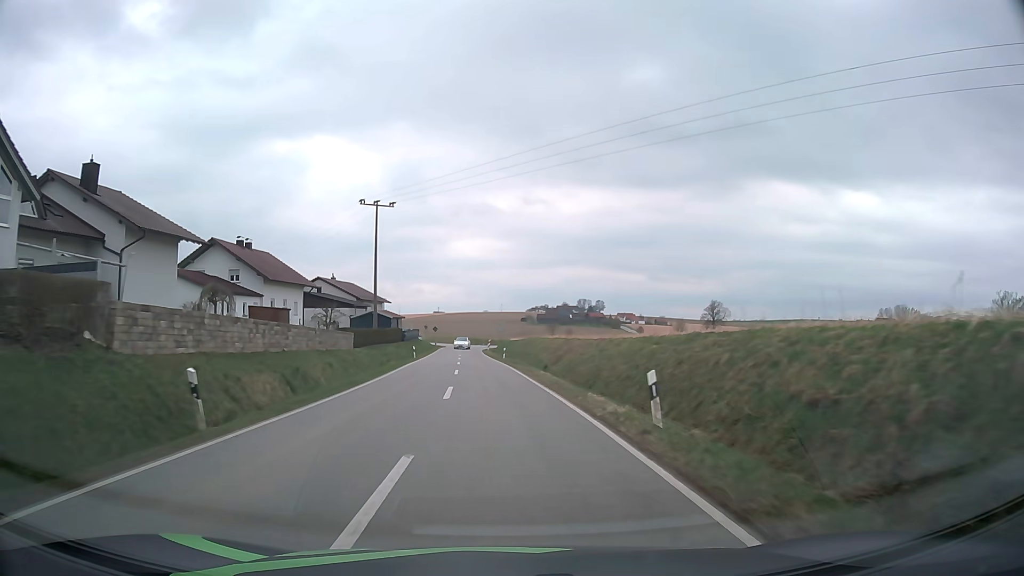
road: tertiary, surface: asphalt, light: Day
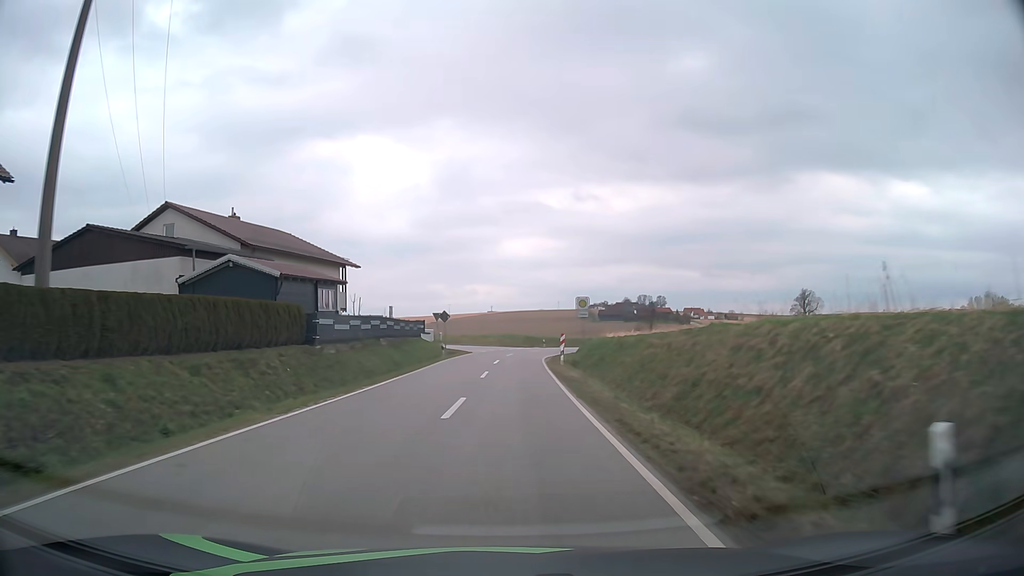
(-2.3, +51.6) m; -5°
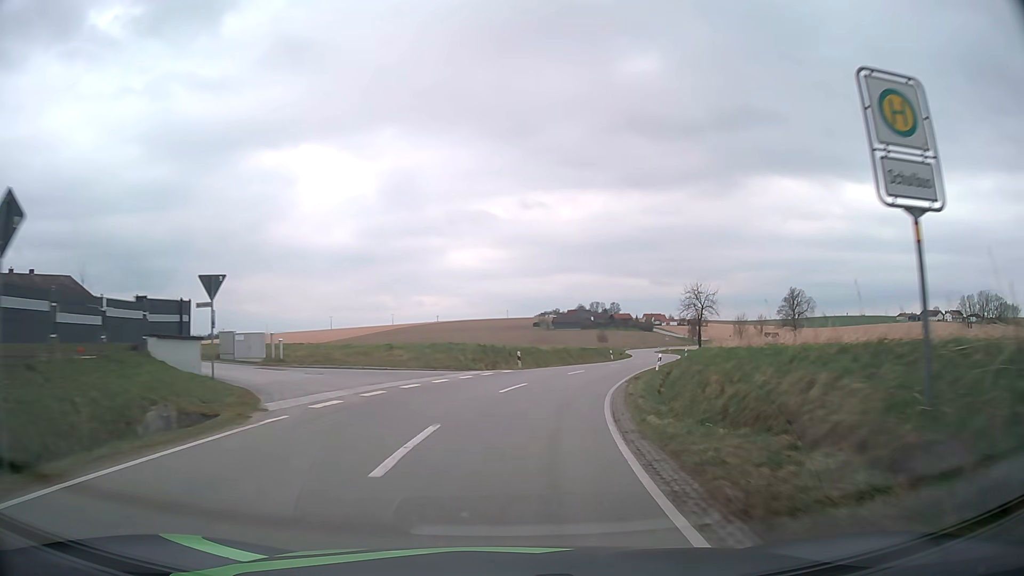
(+0.5, +40.0) m; +4°
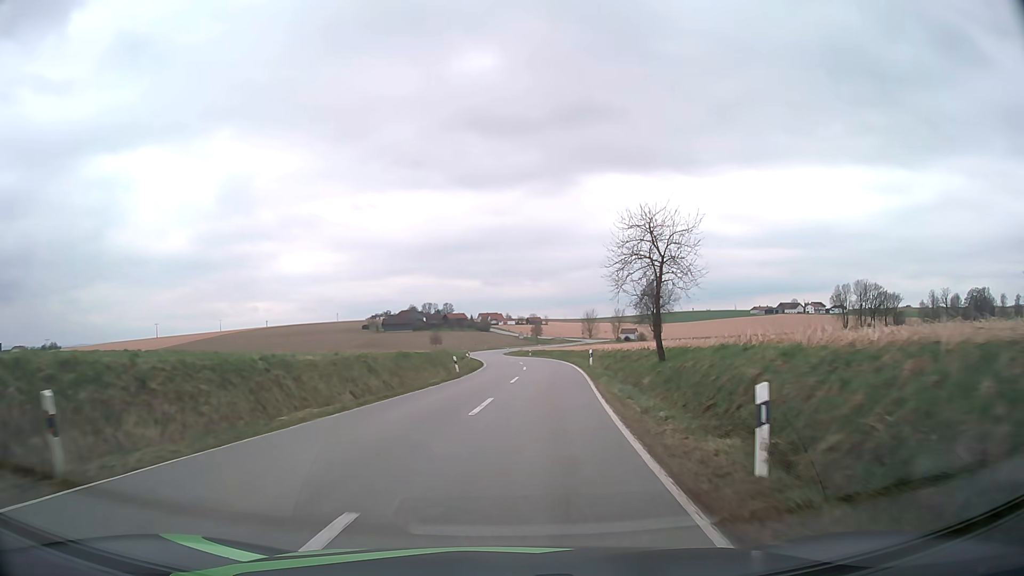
(+3.7, +28.7) m; +14°
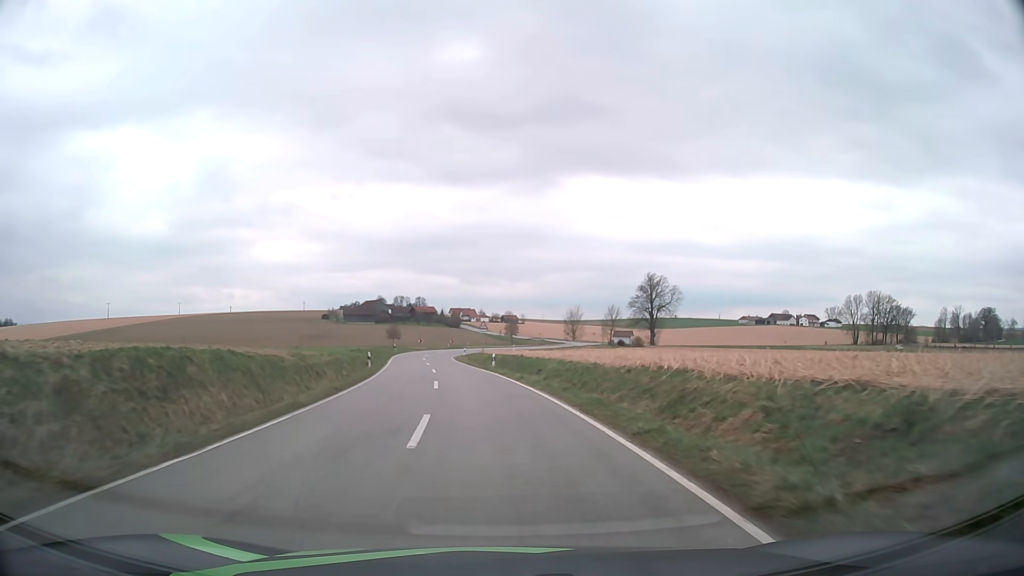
(+2.3, +40.0) m; +3°
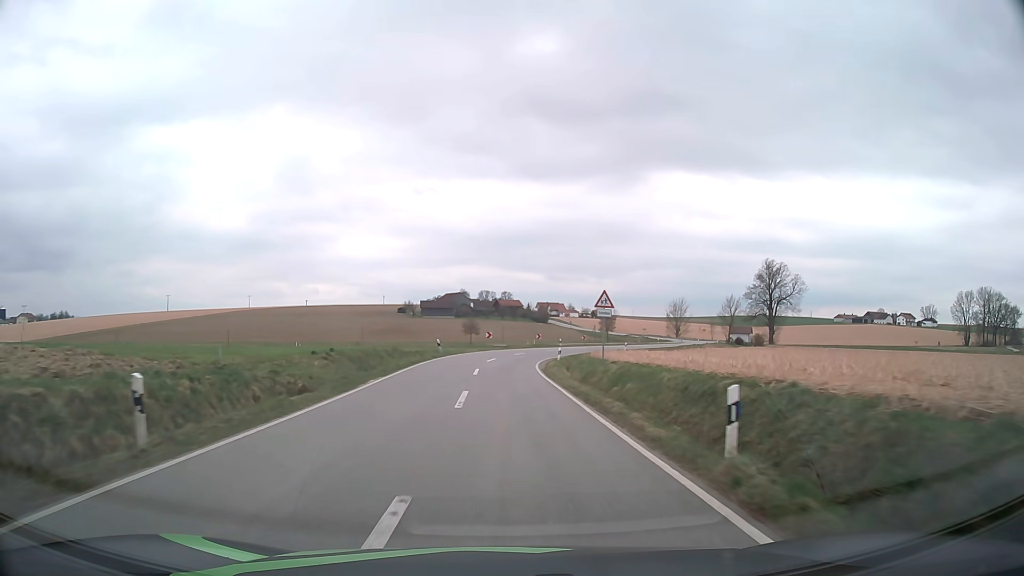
(-2.3, +31.2) m; -8°
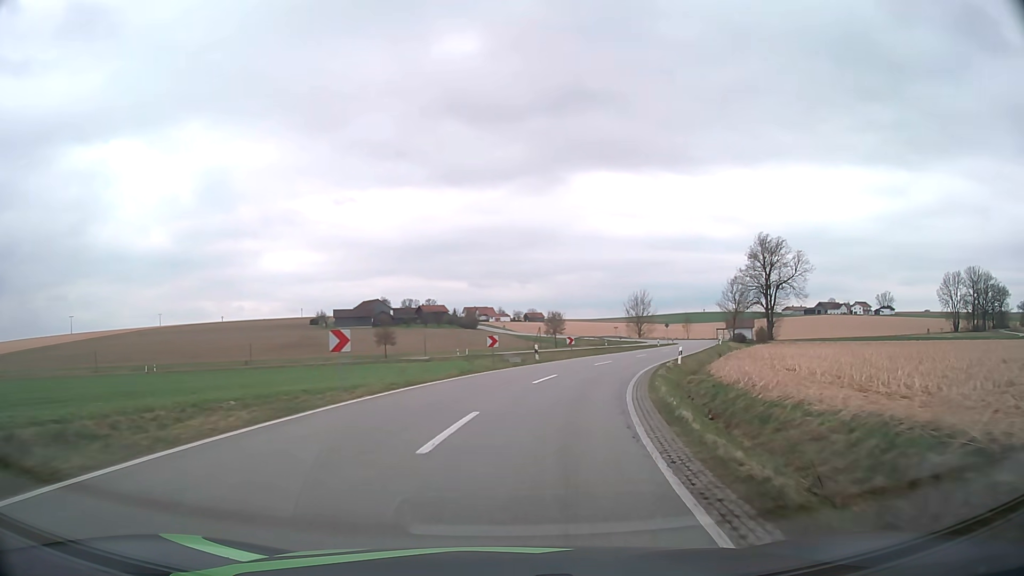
(+0.3, +40.5) m; +5°
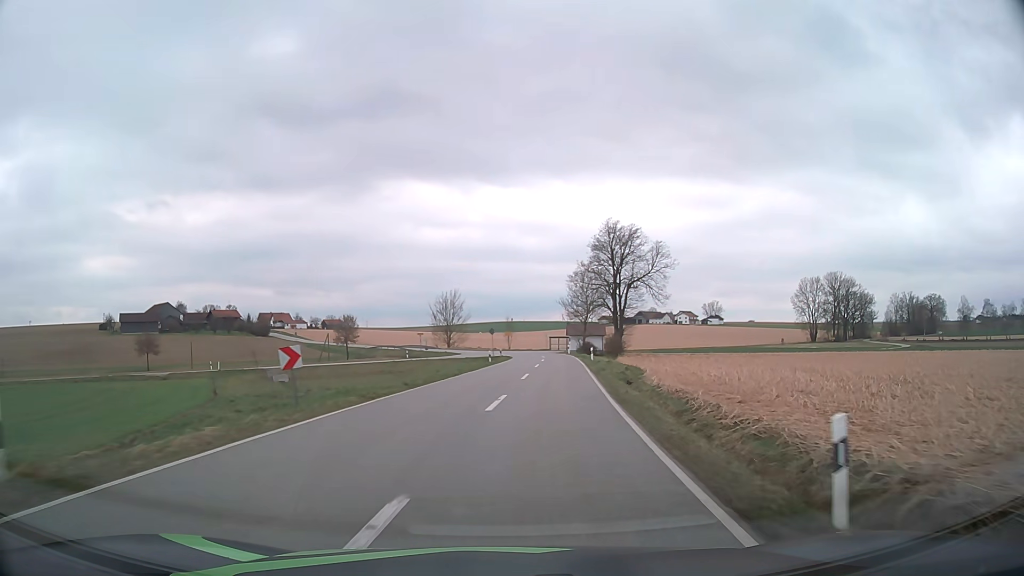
(+4.5, +29.1) m; +17°
(0, +10) (+1, +20) (+2, +30) (+3, +40) (+4, +50) (+5, +60) (+5, +70) (+5, +80) (+4, +90) (+1, +99) m
